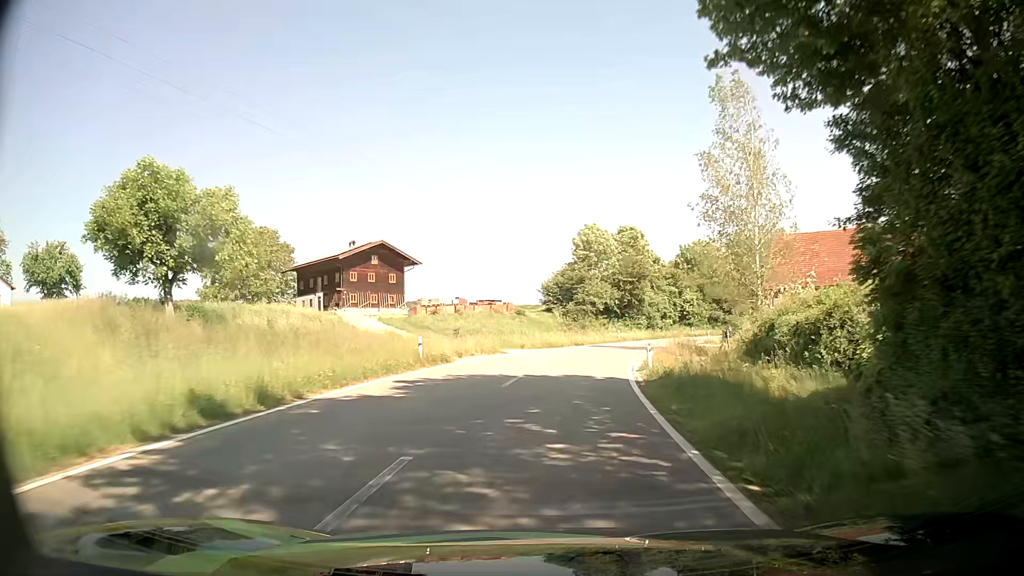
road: tertiary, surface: asphalt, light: Day
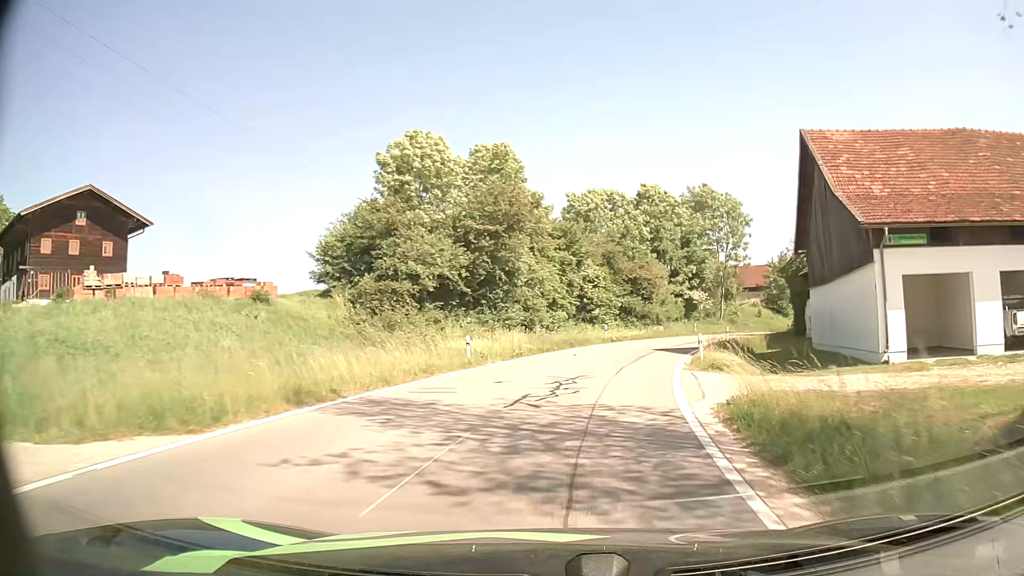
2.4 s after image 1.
(+3.3, +33.3) m; +13°
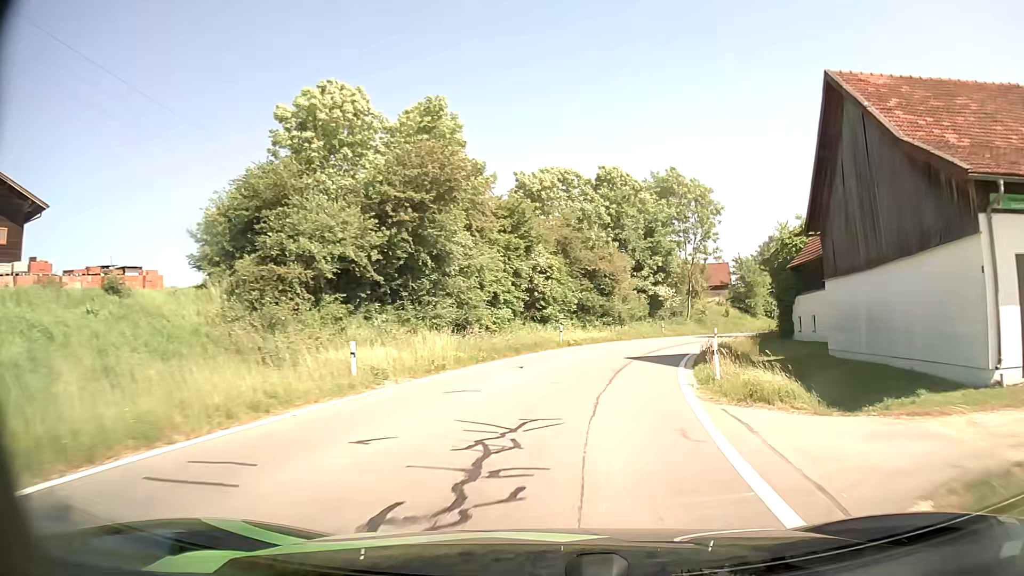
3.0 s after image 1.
(+0.3, +7.6) m; +4°
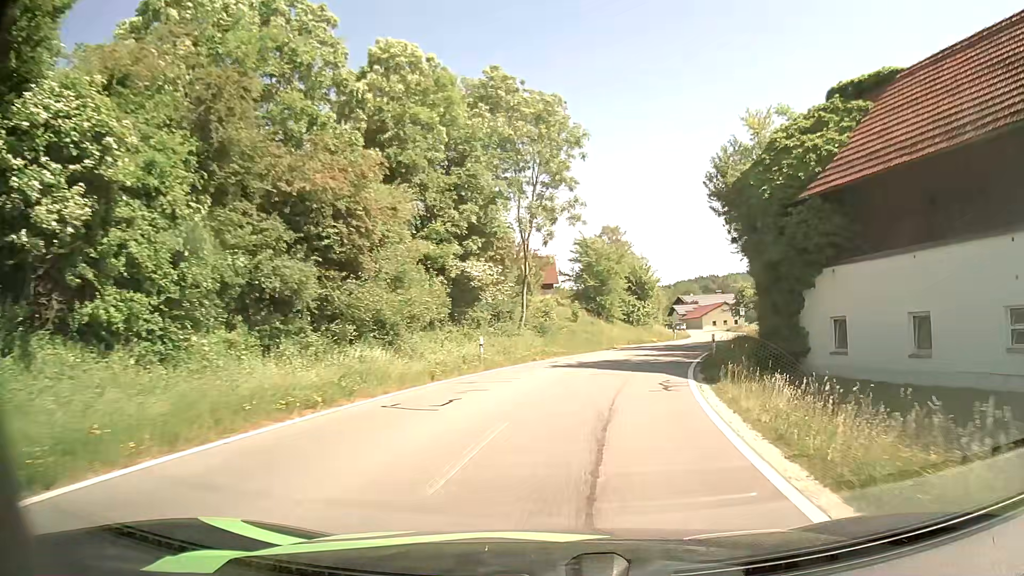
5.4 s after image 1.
(+3.8, +27.1) m; +16°
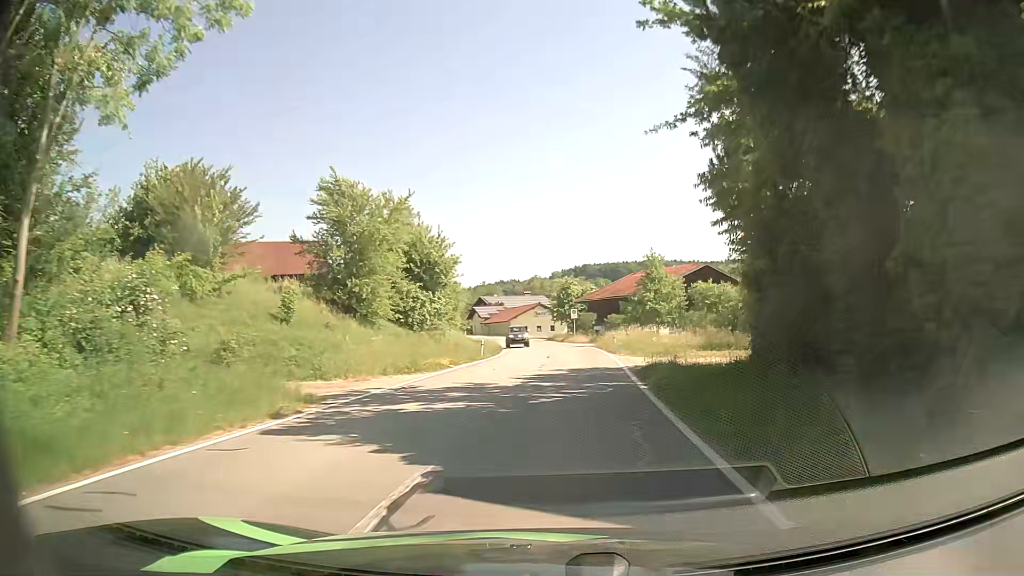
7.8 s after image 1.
(+3.9, +25.8) m; +17°
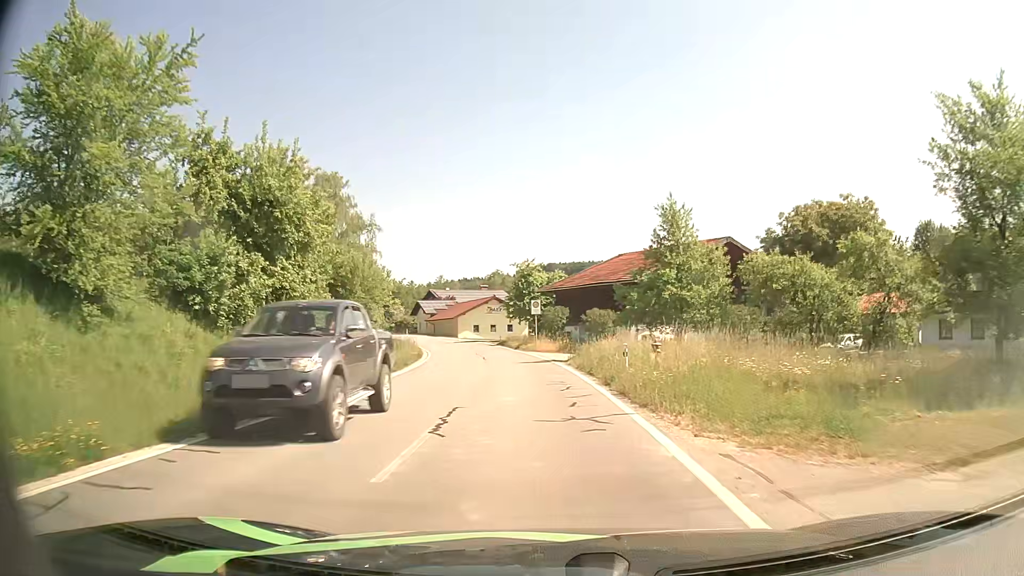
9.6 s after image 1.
(+0.9, +21.4) m; +3°
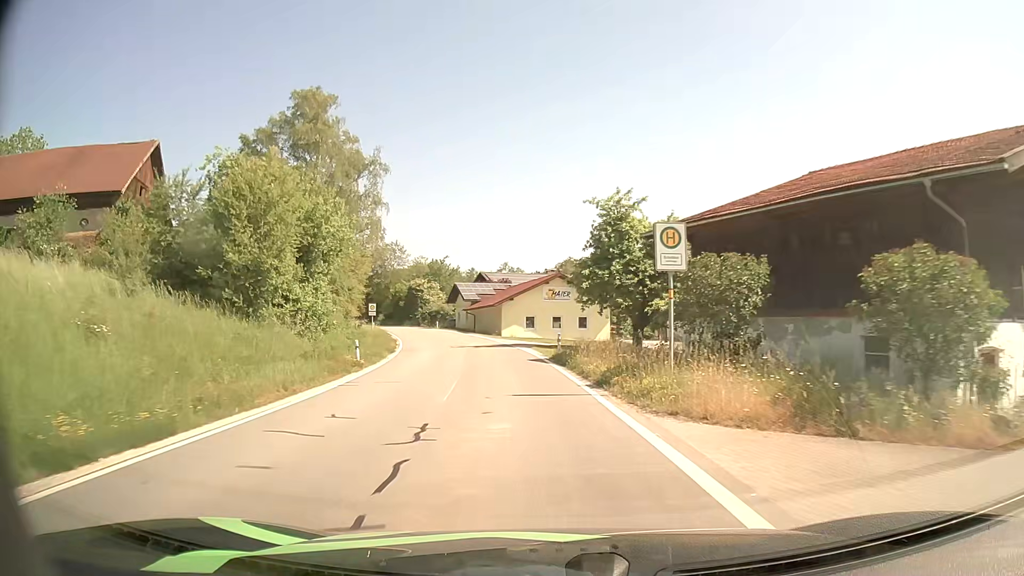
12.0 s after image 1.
(-1.5, +31.1) m; -6°
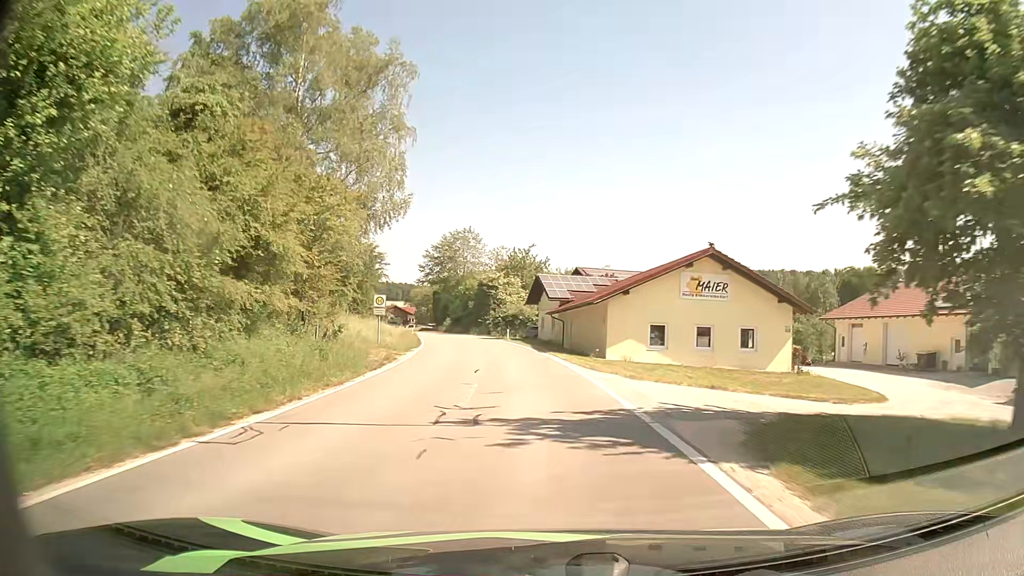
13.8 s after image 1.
(-1.7, +25.1) m; -8°
(0, +10) (-1, +20) (-2, +30) (-3, +40) (-5, +50) (-7, +59) (-10, +69) (-12, +79) (-15, +88) (-19, +98) m
